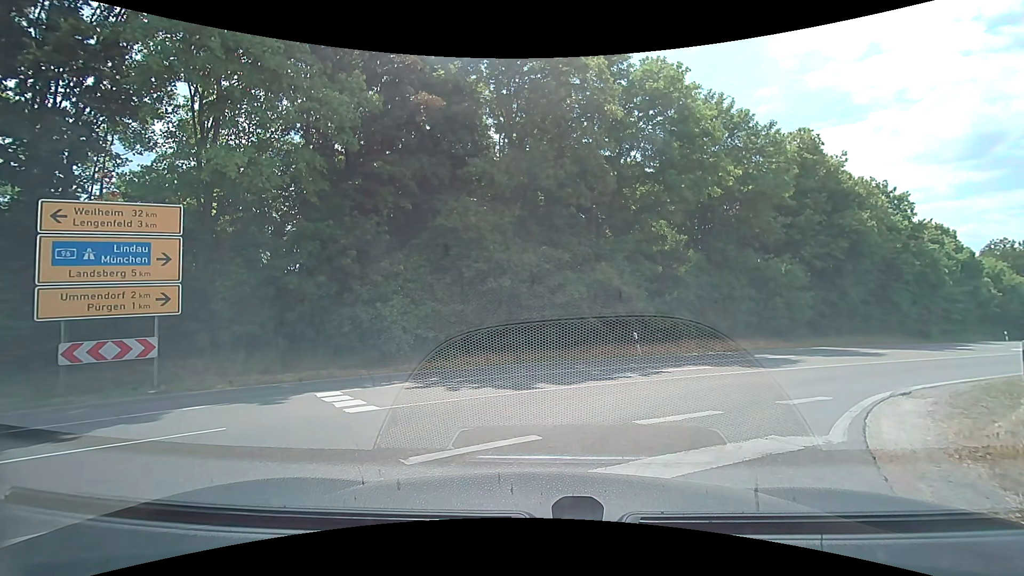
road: tertiary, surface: asphalt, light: Day
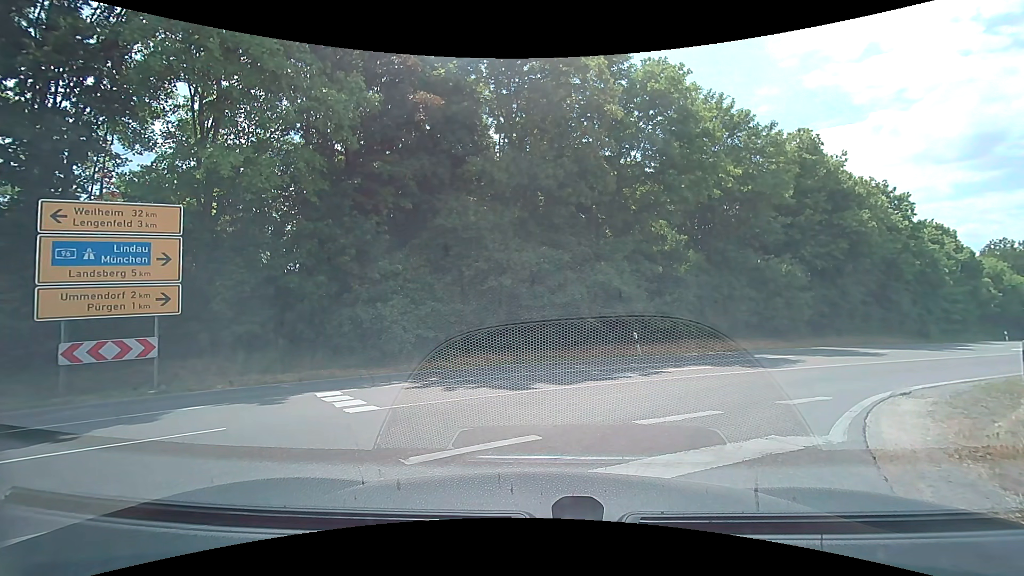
(0.0, 0.0) m; 0°
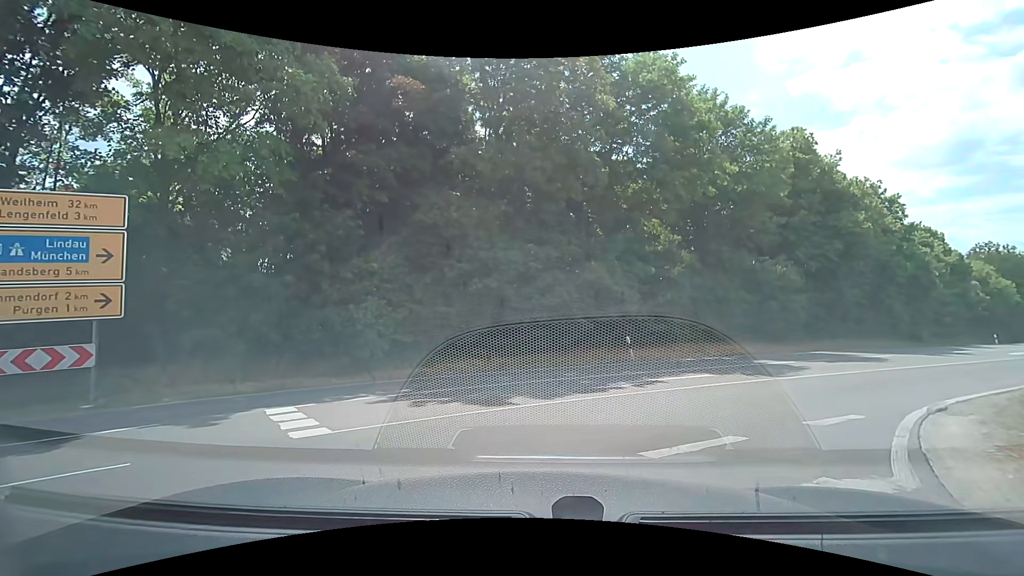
(0.0, +1.4) m; +4°
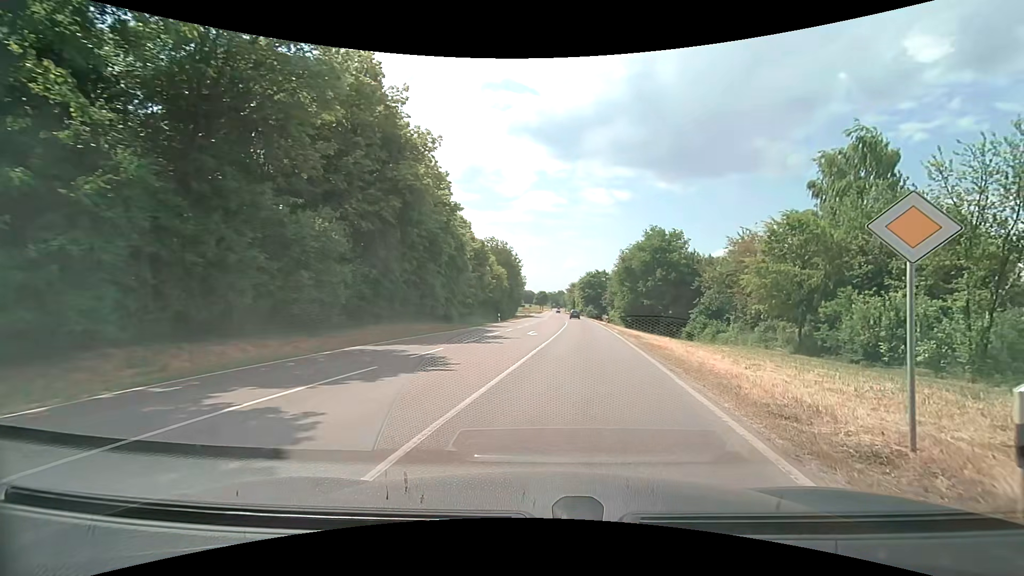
(+4.6, +12.1) m; +46°
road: secondary
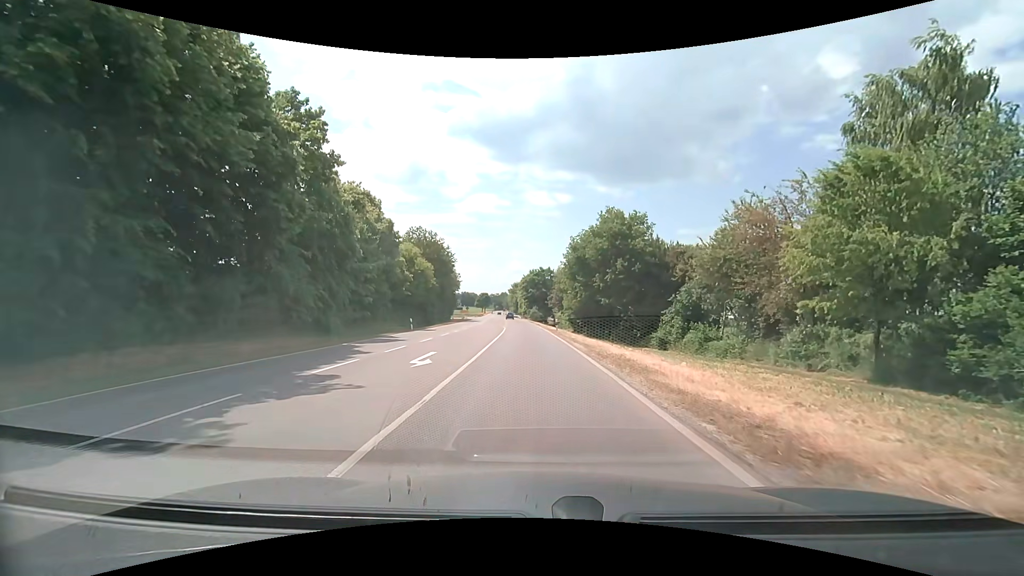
(+1.3, +14.6) m; +7°
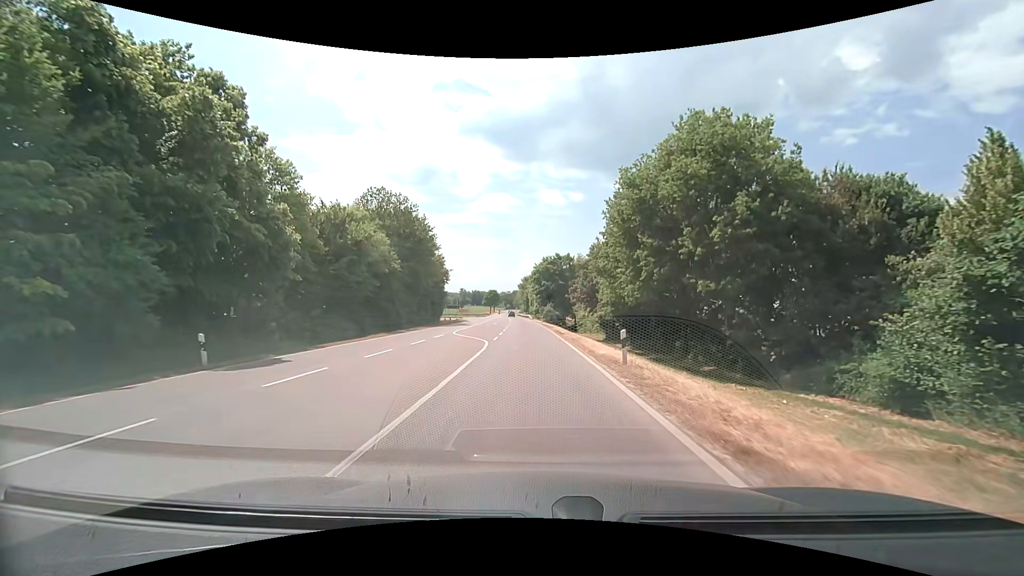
(-0.4, +26.3) m; -2°
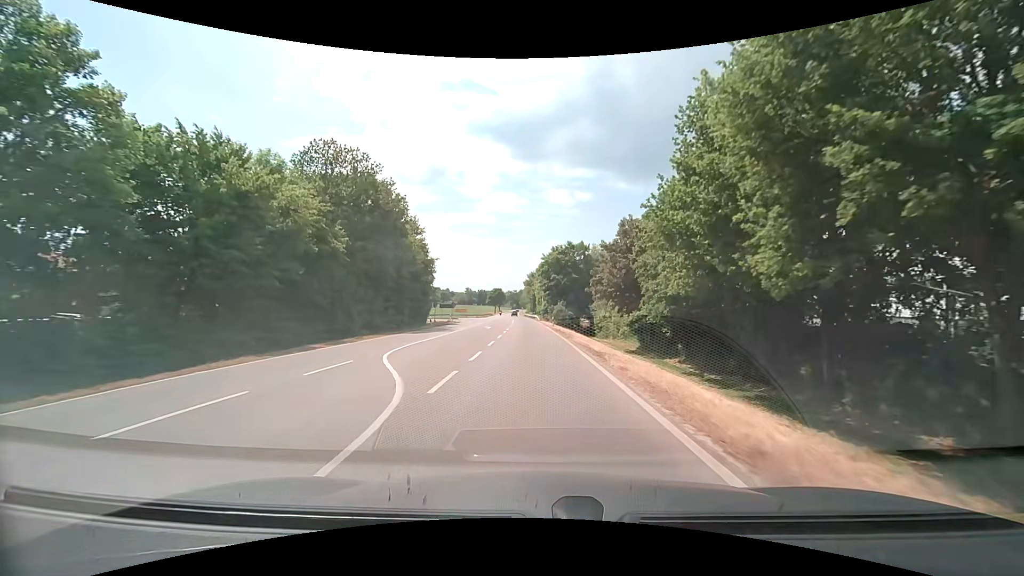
(-0.1, +15.9) m; -1°
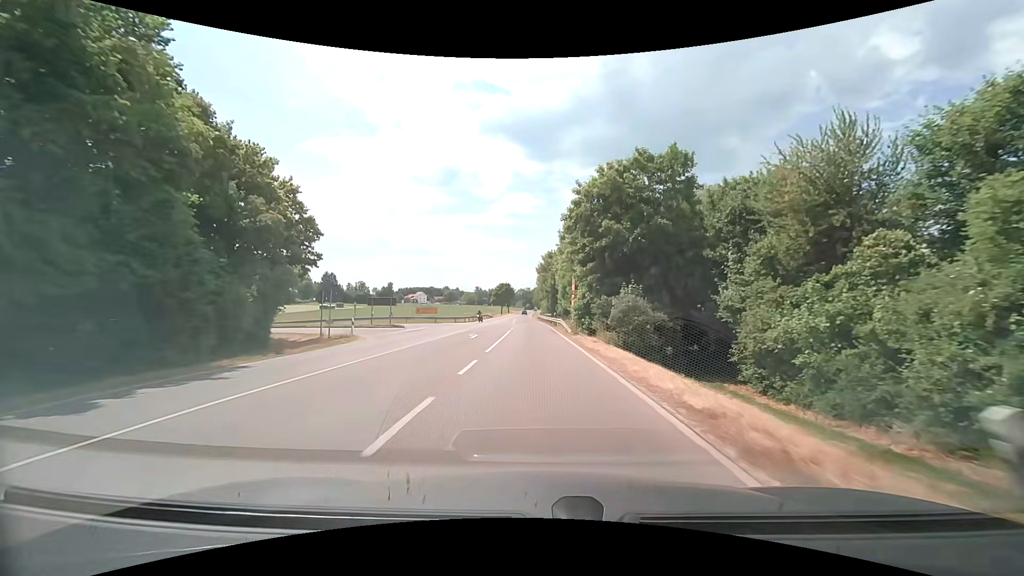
(-0.8, +45.5) m; -2°
(0, +10) (0, +20) (0, +30) (0, +40) (-1, +50) (-1, +60) (-1, +70) (-2, +80) (-2, +90) (-2, +100) m
